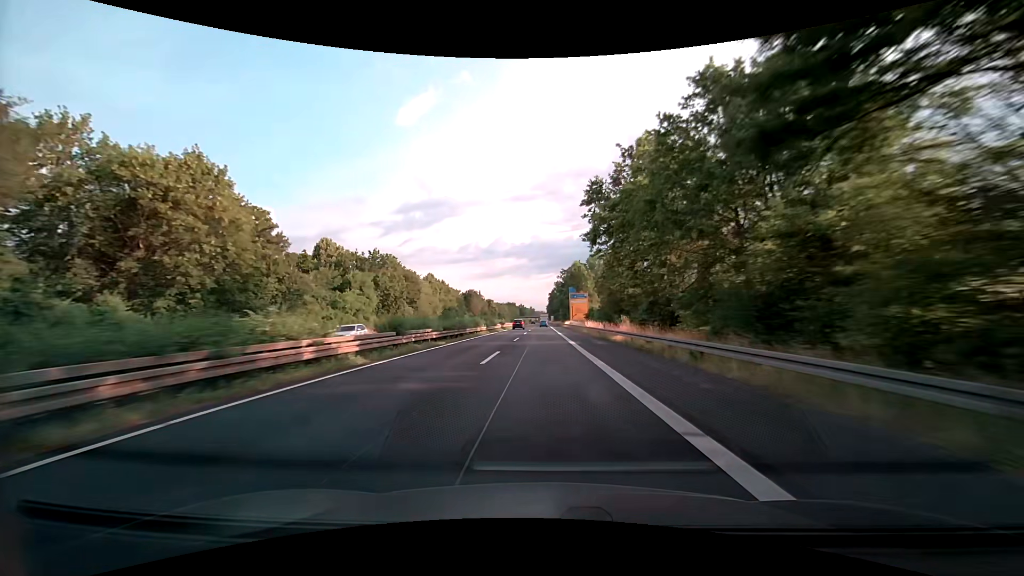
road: trunk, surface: asphalt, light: Day
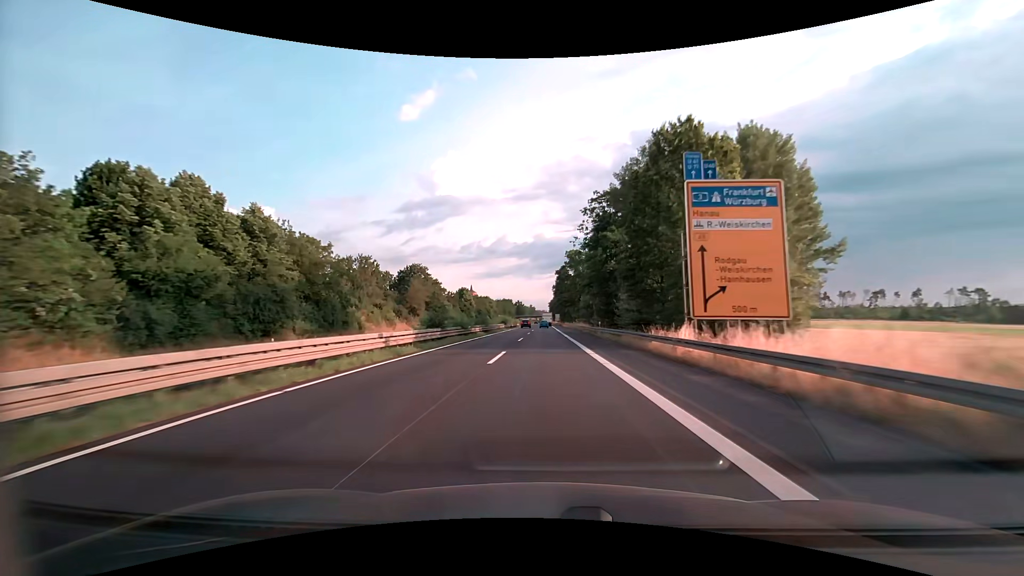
(-0.4, +89.8) m; 0°
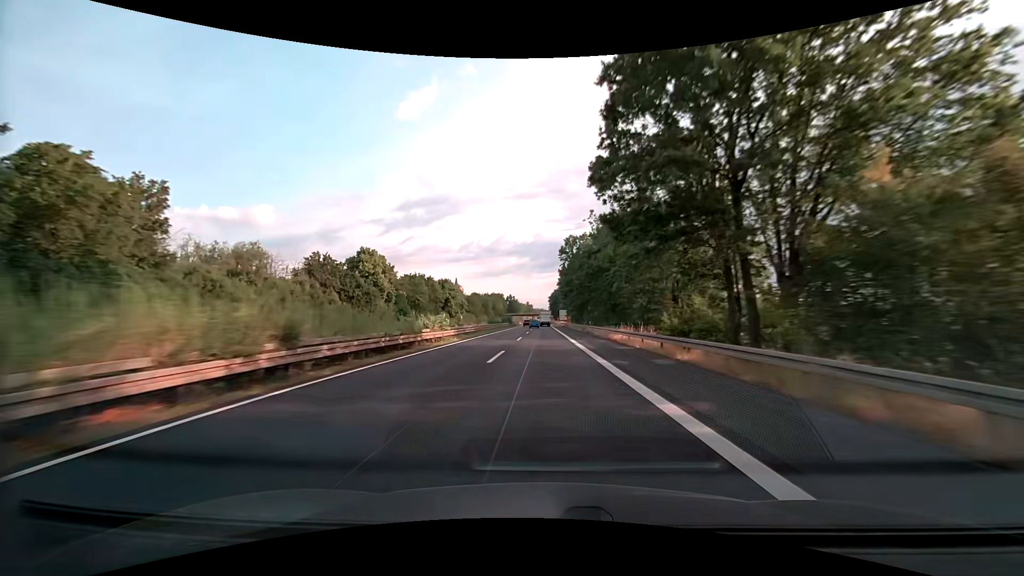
(-0.1, +89.5) m; 0°
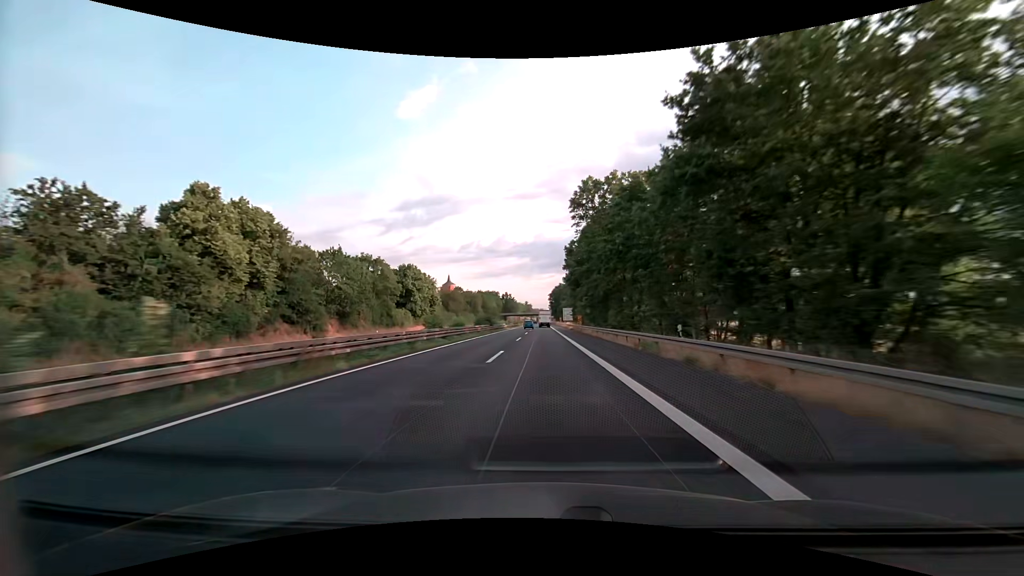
(0.0, +35.8) m; 0°
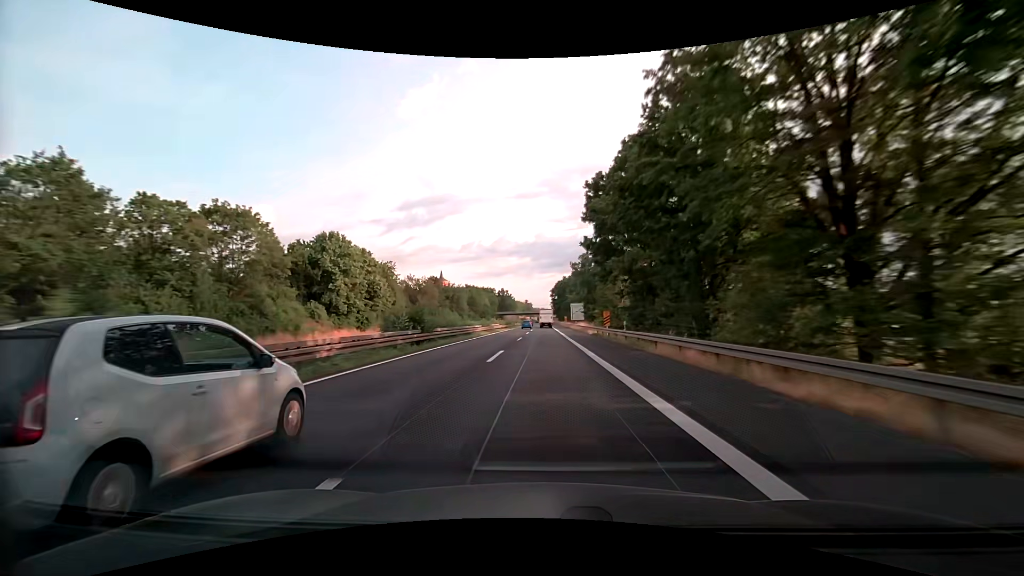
(0.0, +35.8) m; 0°
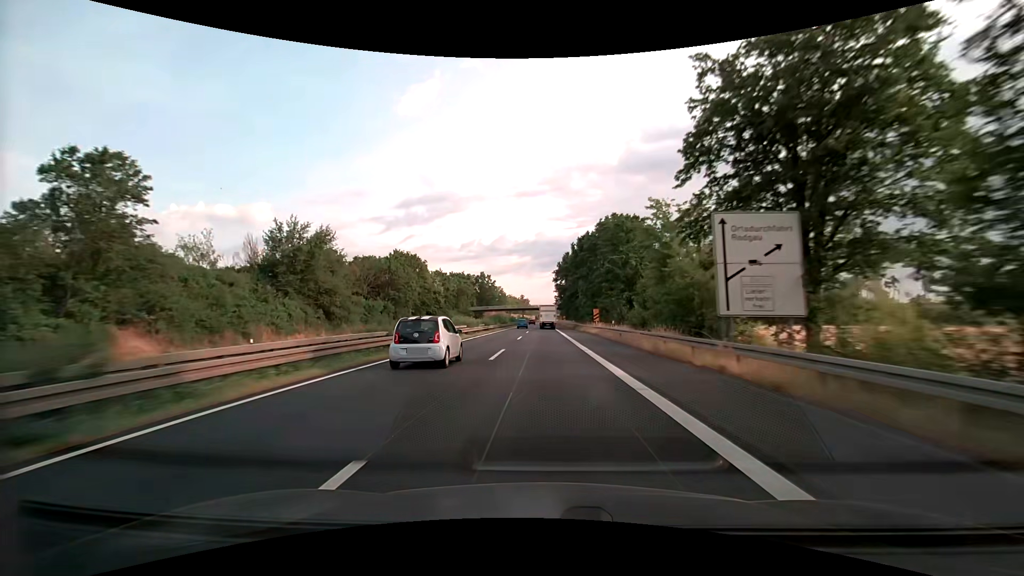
(-0.1, +89.4) m; 0°
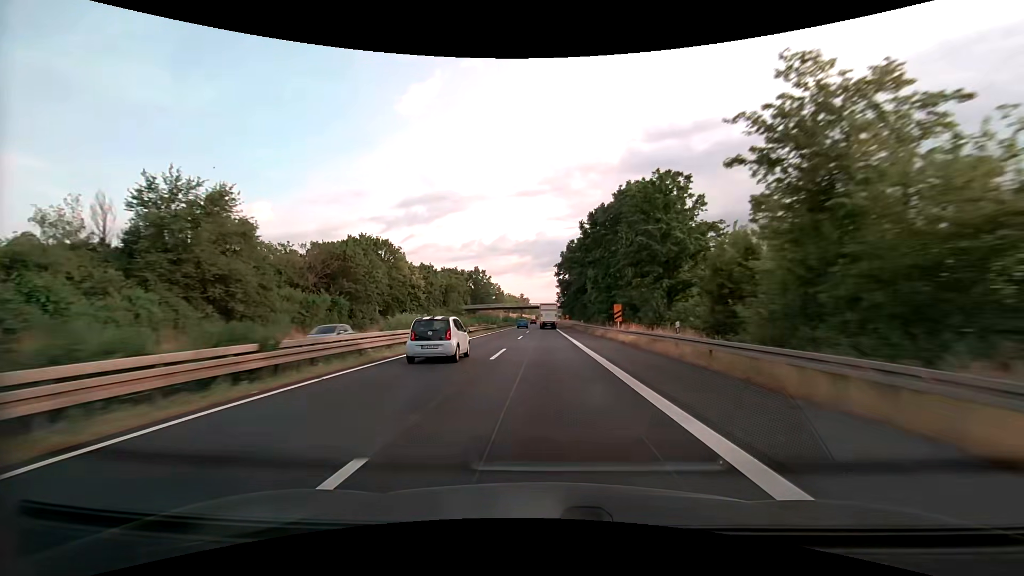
(0.0, +17.8) m; 0°
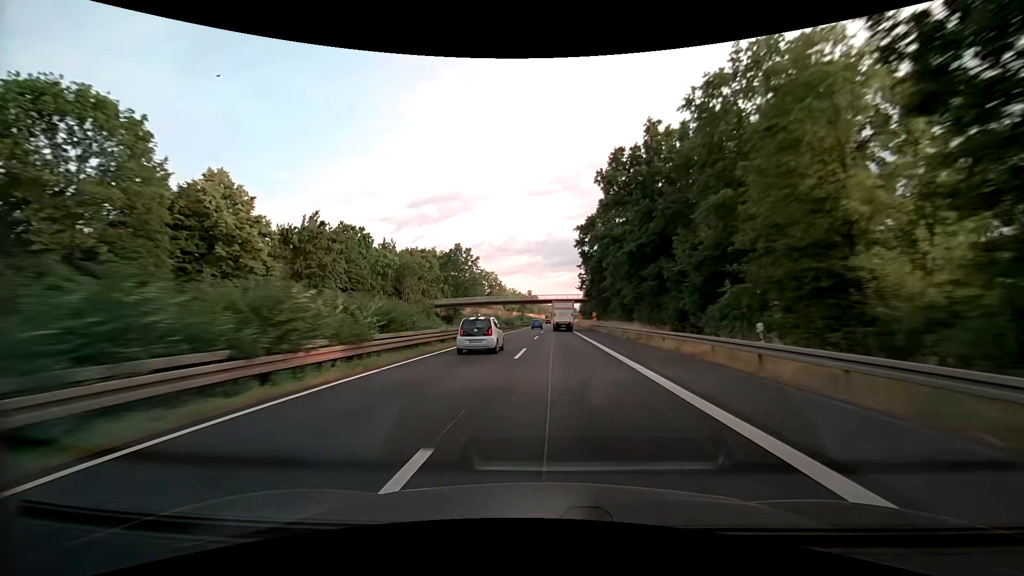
(-0.3, +53.6) m; -1°
(0, +10) (0, +20) (0, +30) (0, +40) (0, +50) (-1, +60) (-1, +70) (-1, +80) (-1, +90) (-1, +100) m
